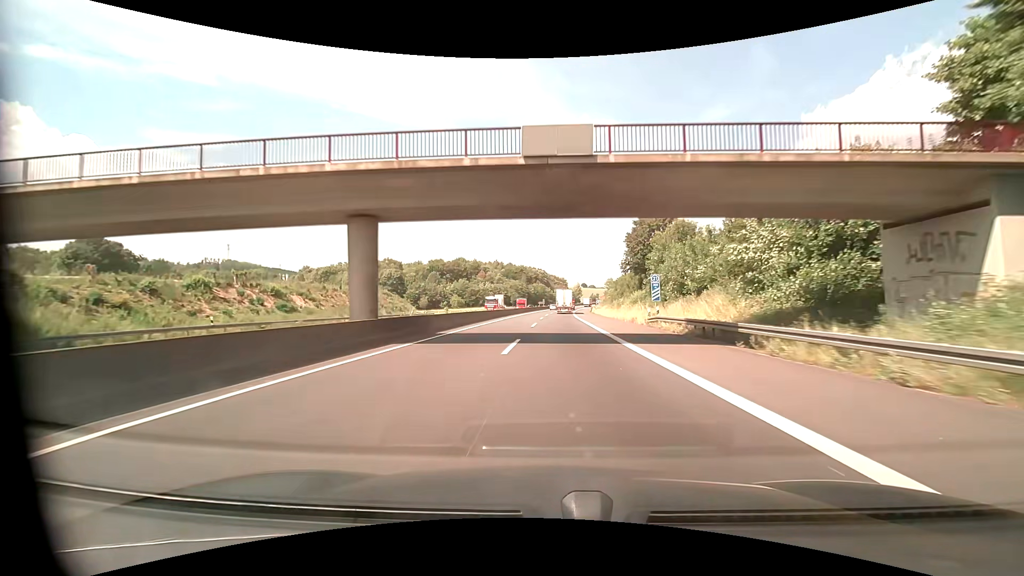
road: motorway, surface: asphalt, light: Day
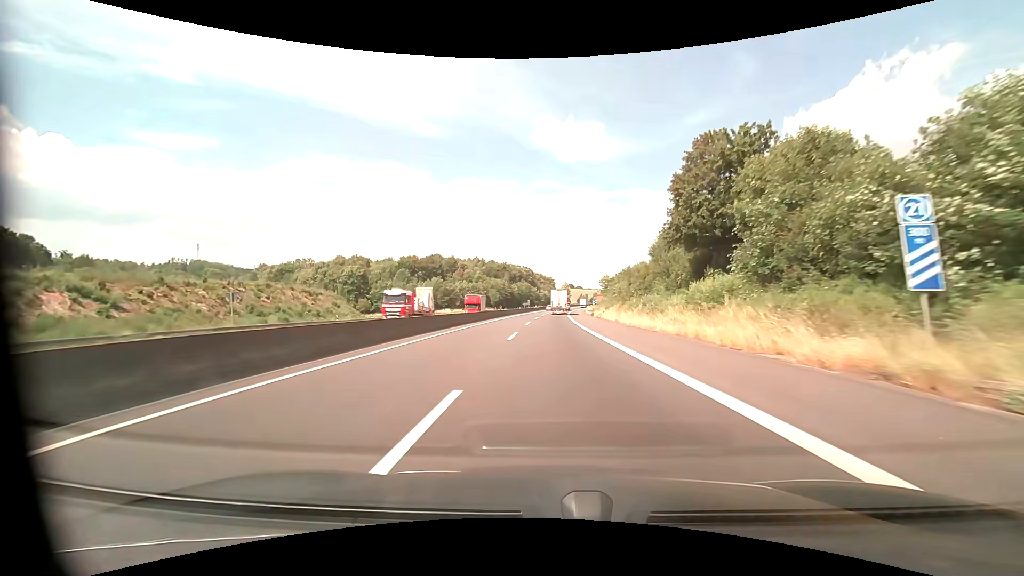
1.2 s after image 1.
(+0.3, +30.2) m; +1°
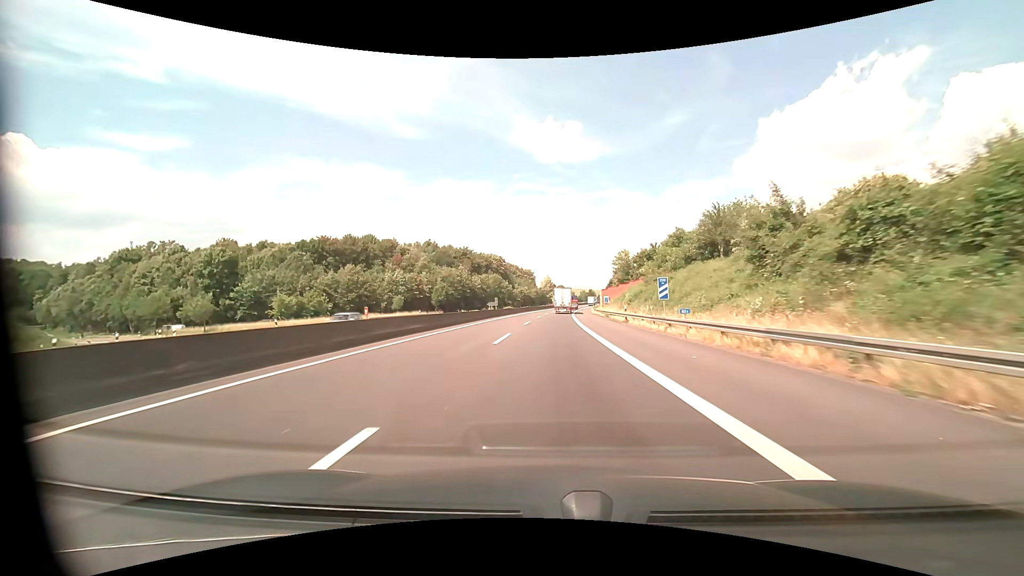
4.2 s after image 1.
(+1.7, +75.3) m; +3°
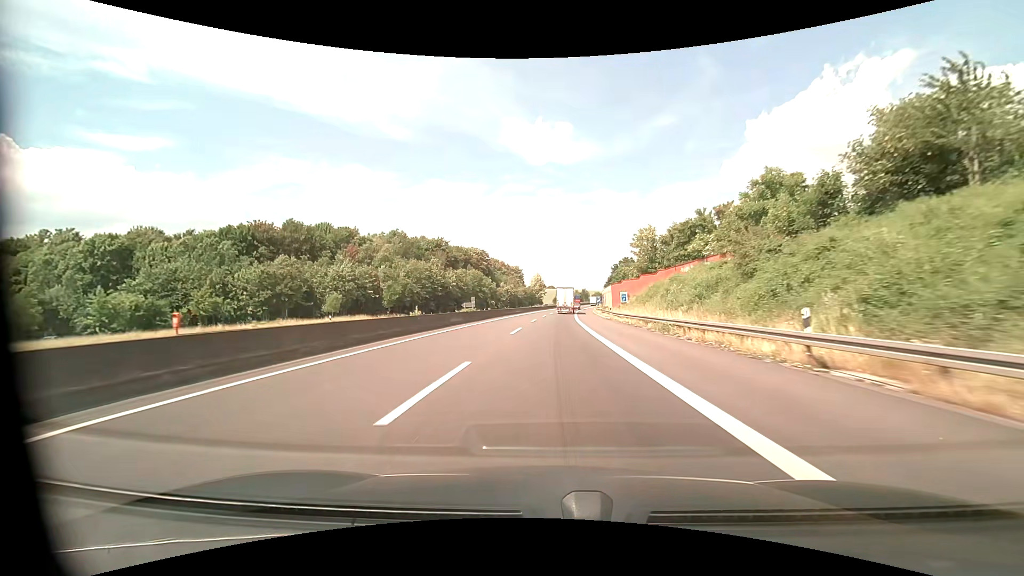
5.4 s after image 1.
(+0.3, +30.1) m; +1°
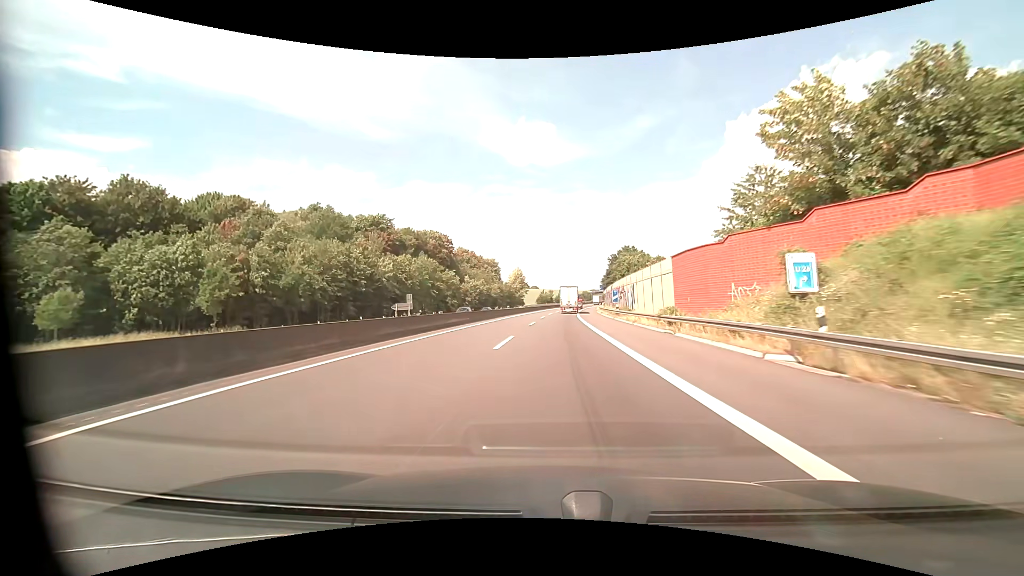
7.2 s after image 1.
(+0.7, +44.9) m; +2°
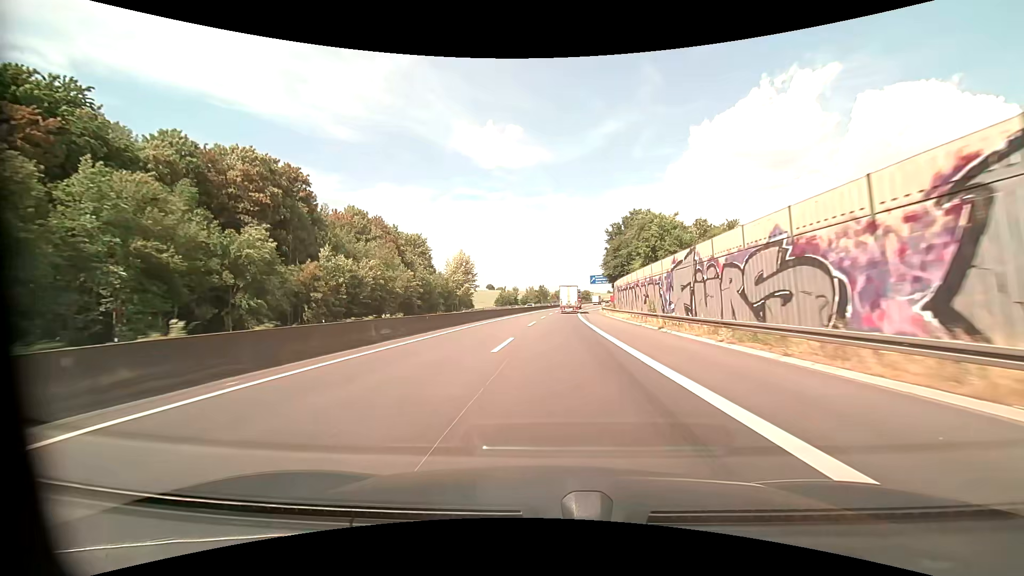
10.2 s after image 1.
(+2.3, +73.7) m; +4°
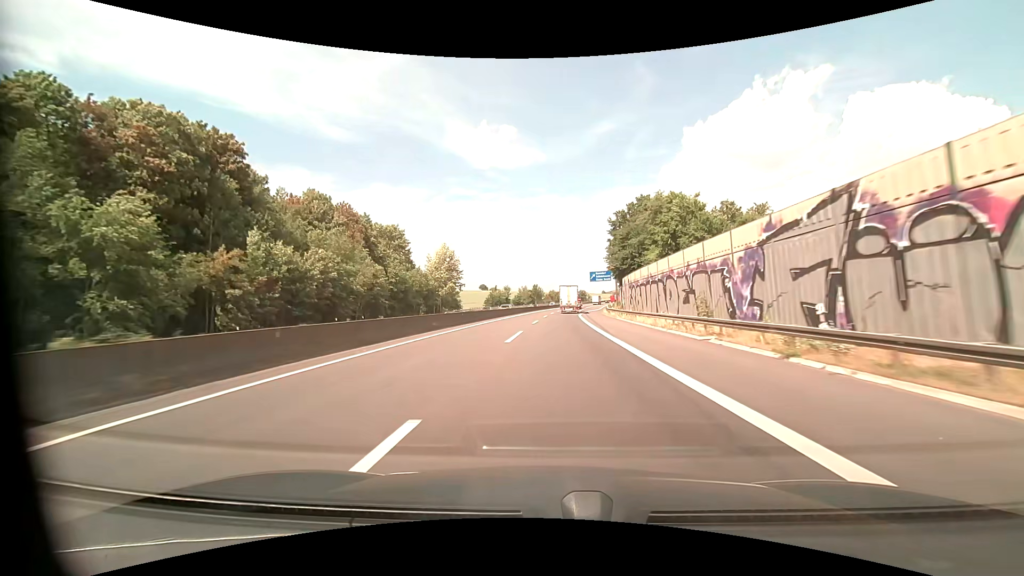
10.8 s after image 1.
(+0.1, +14.5) m; +1°
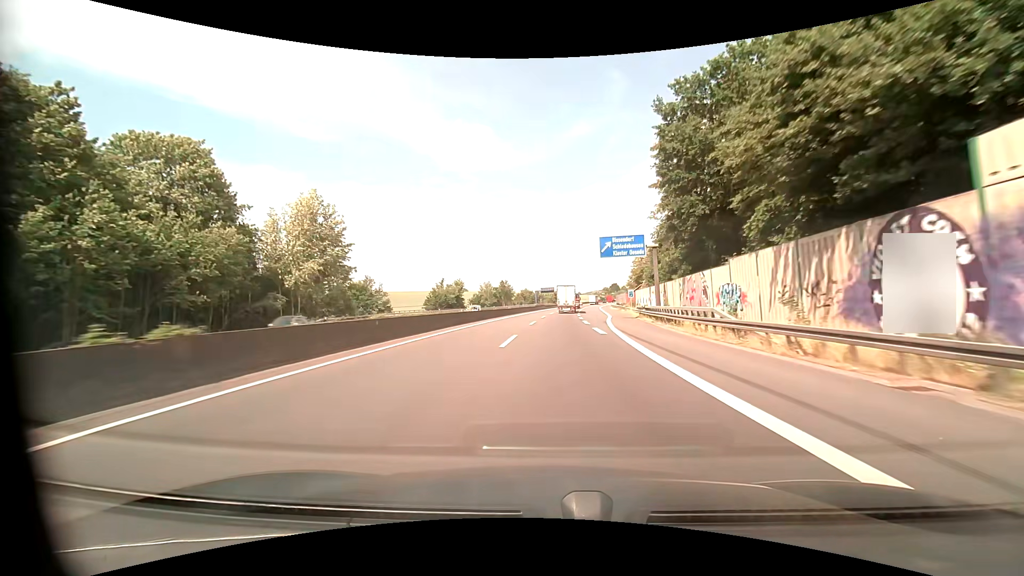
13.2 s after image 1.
(+1.4, +56.5) m; +3°
(0, +10) (0, +20) (+1, +30) (+1, +40) (+1, +50) (+2, +60) (+3, +70) (+5, +80) (+6, +90) (+8, +100) m
